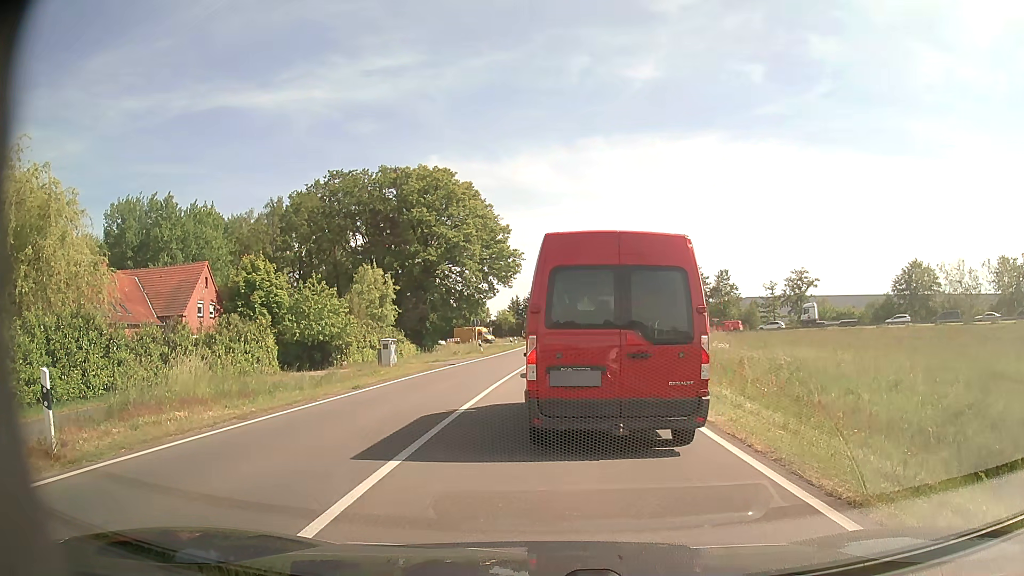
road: tertiary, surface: asphalt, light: Day
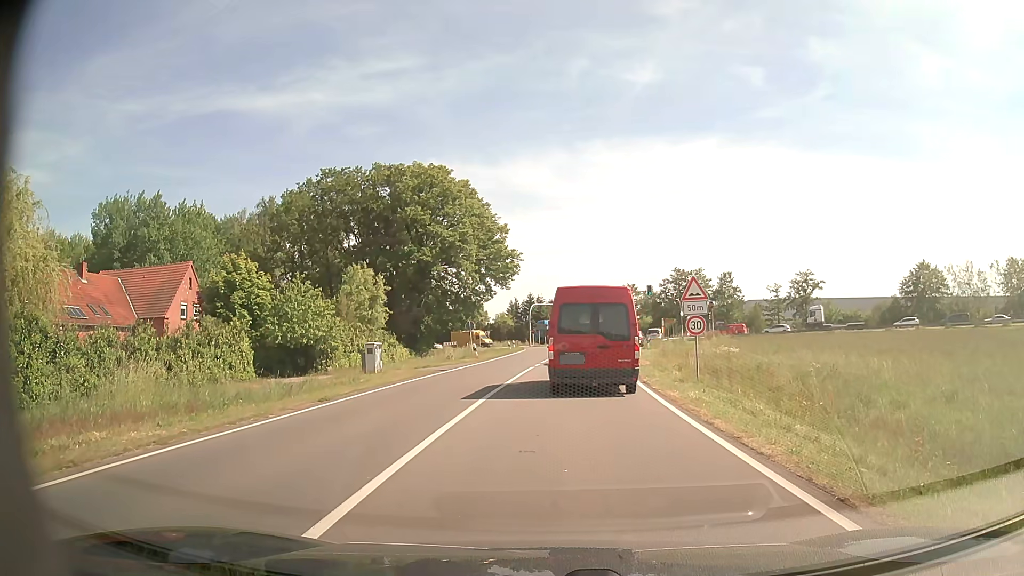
(0.0, +3.0) m; +1°
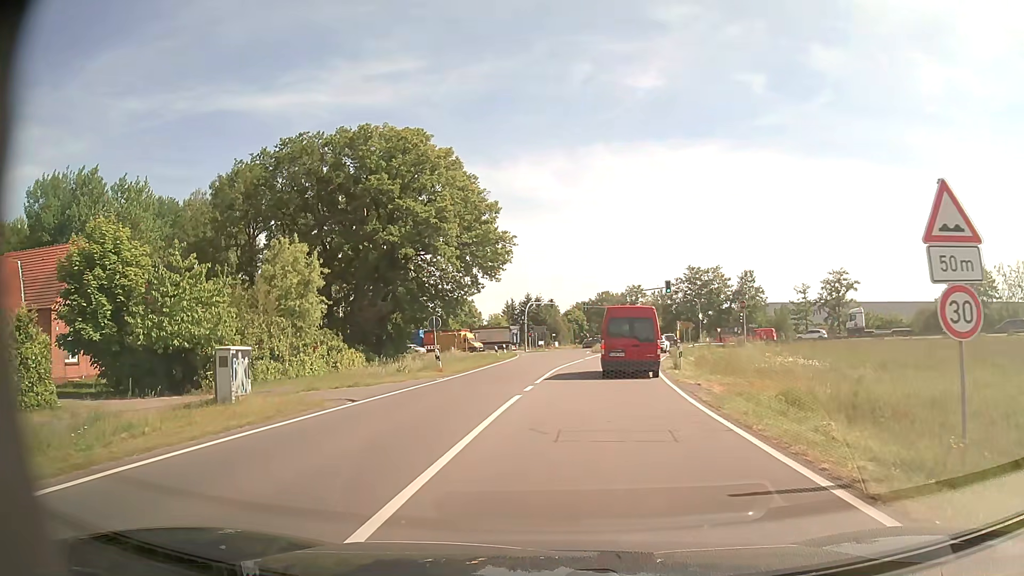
(0.0, +14.2) m; 0°
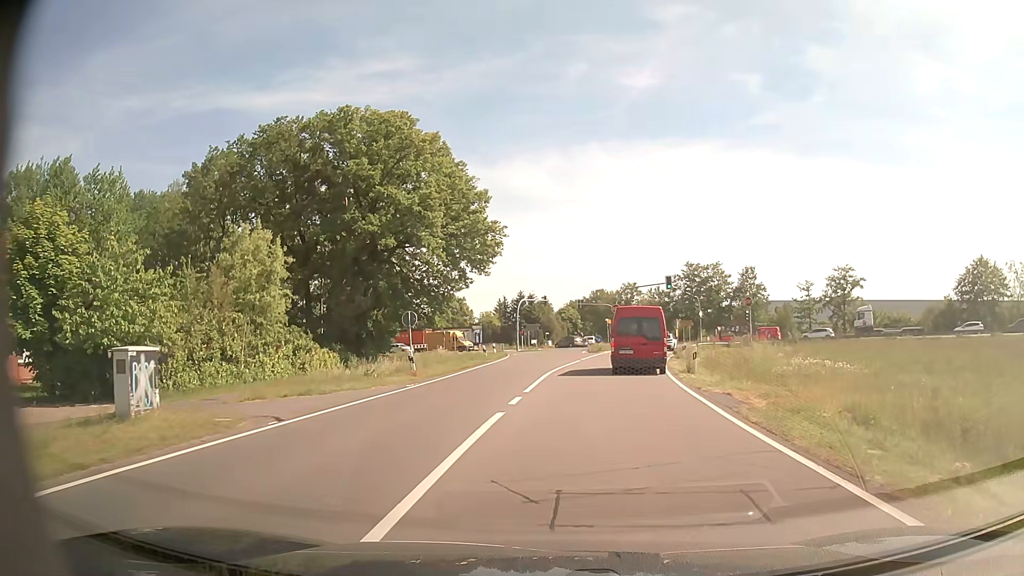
(0.0, +4.3) m; +1°
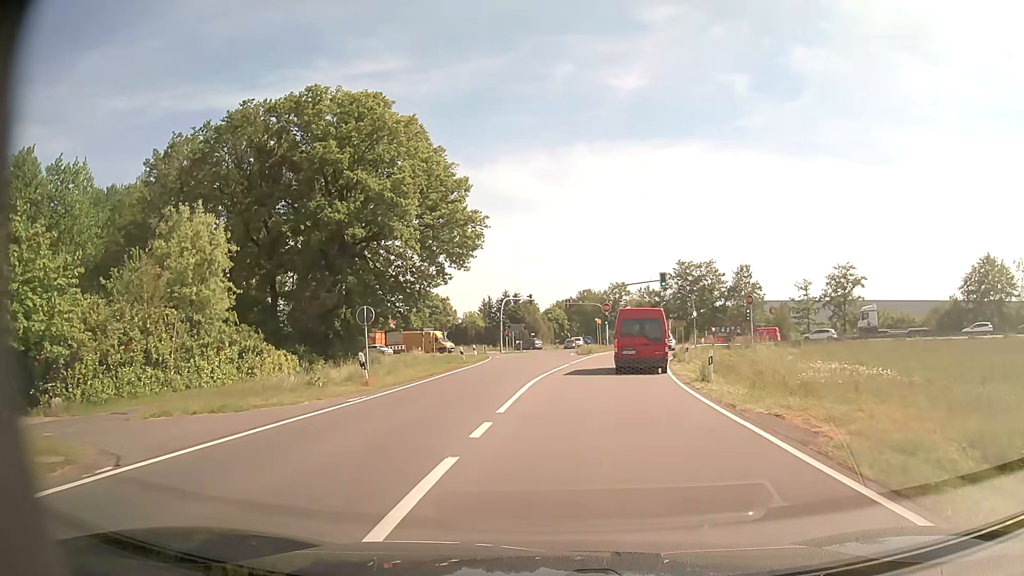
(0.0, +4.7) m; +1°
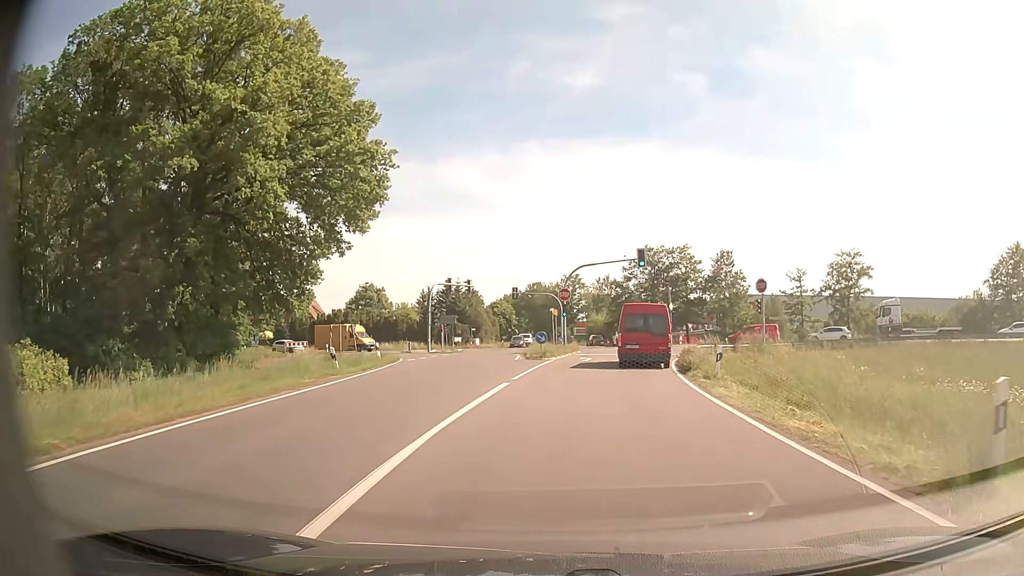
(+0.6, +16.0) m; +4°
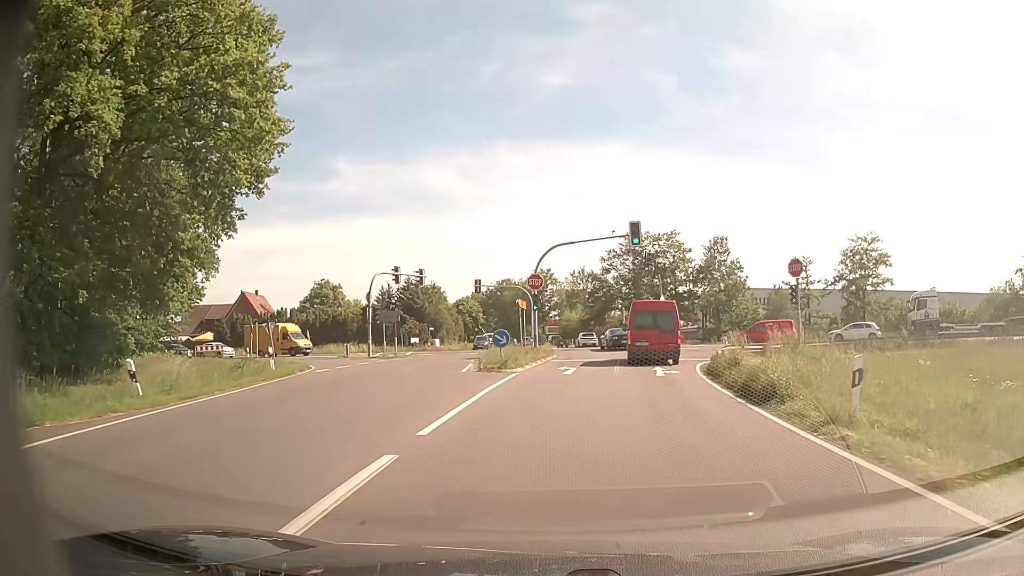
(+0.2, +10.9) m; +2°
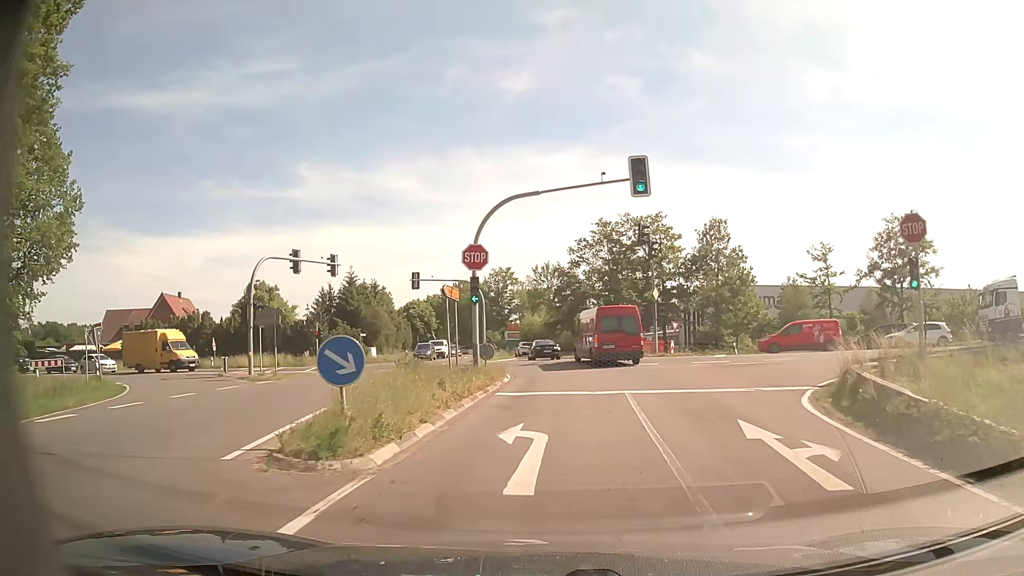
(+0.4, +14.2) m; +3°
(0, +10) (+1, +20) (-1, +30) (-7, +38) (-15, +44) (-24, +48) (-33, +51) (-43, +54) (-52, +57) (-62, +60) m
